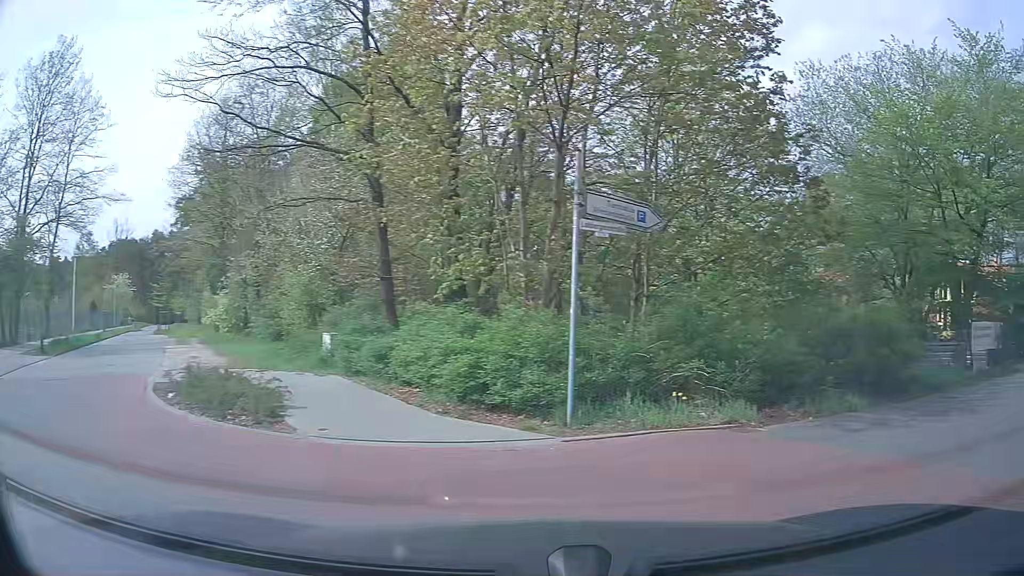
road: residential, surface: paving_stones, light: Day
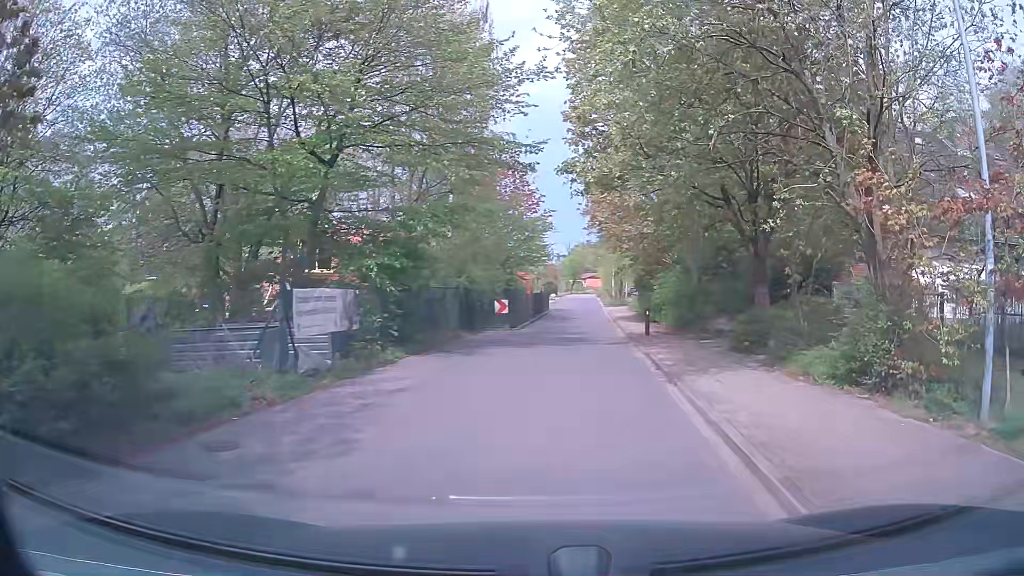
(+3.8, +6.7) m; +52°
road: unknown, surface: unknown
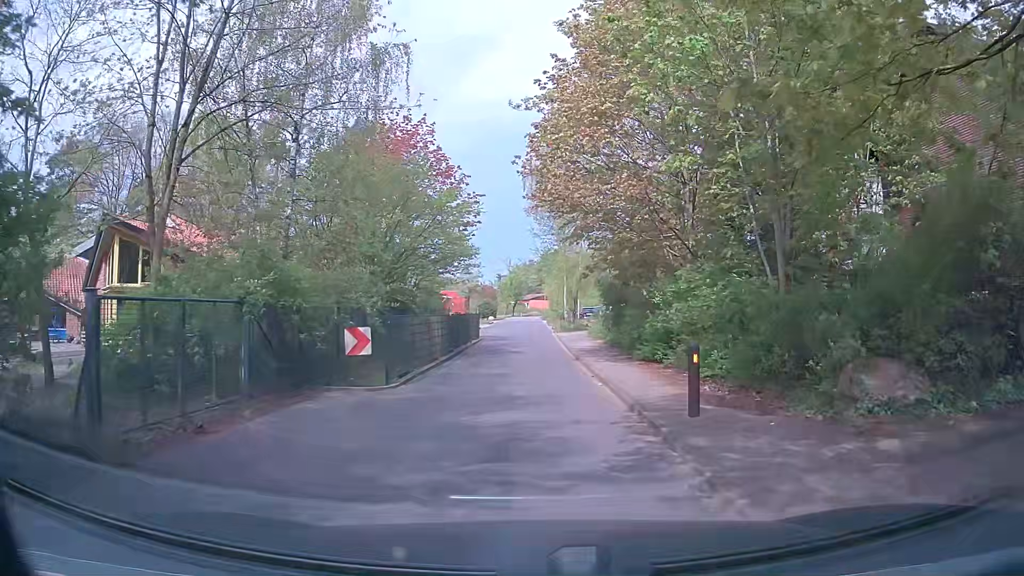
(+1.3, +13.6) m; +6°
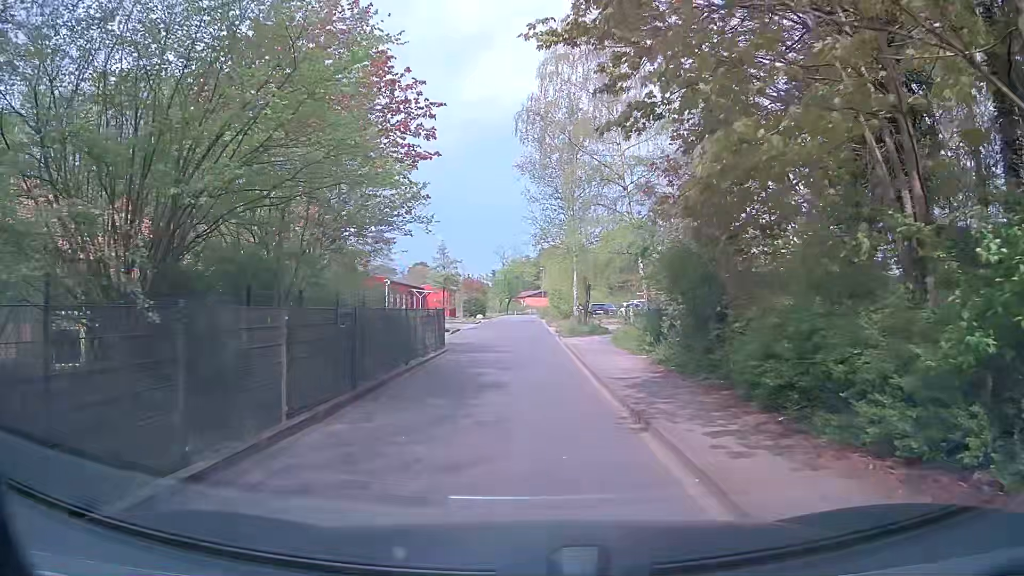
(+0.2, +13.0) m; 0°
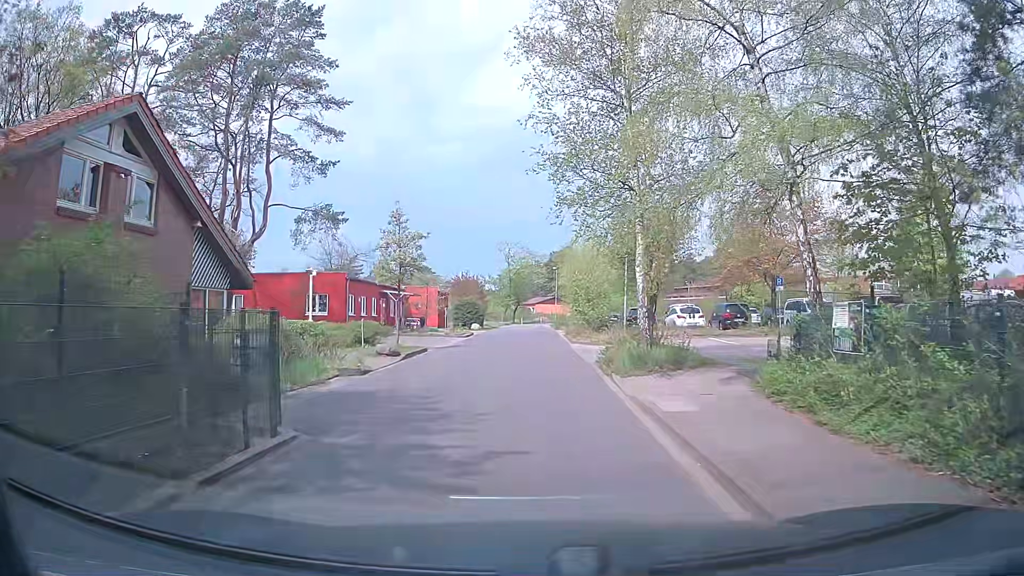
(0.0, +16.0) m; +1°
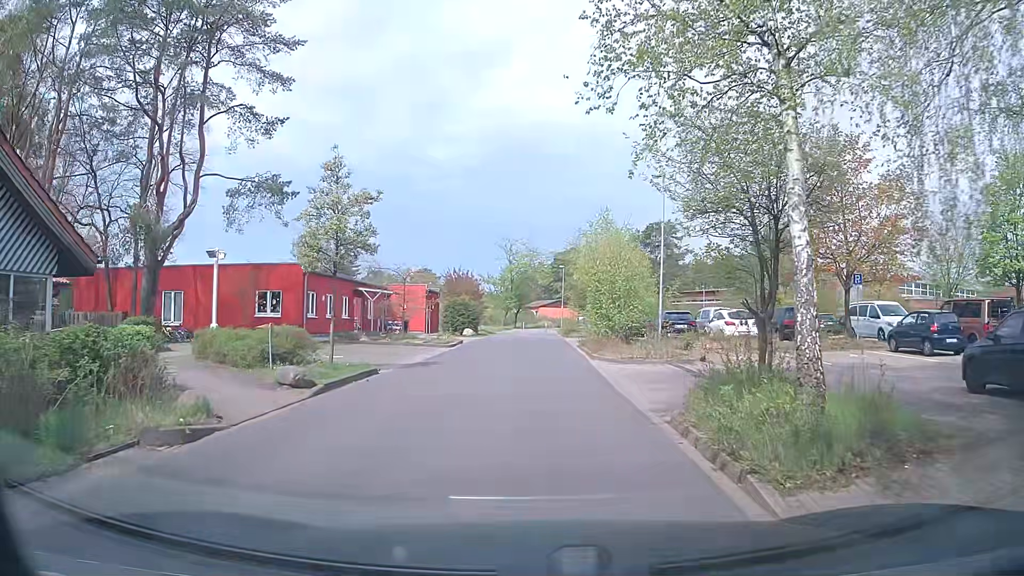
(-0.3, +8.3) m; -1°
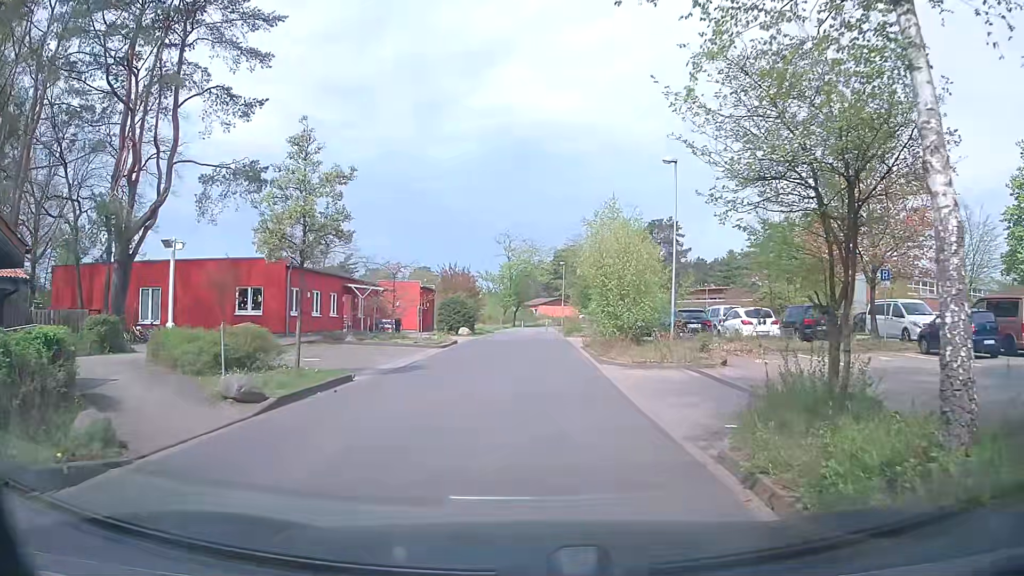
(-0.1, +2.3) m; -1°
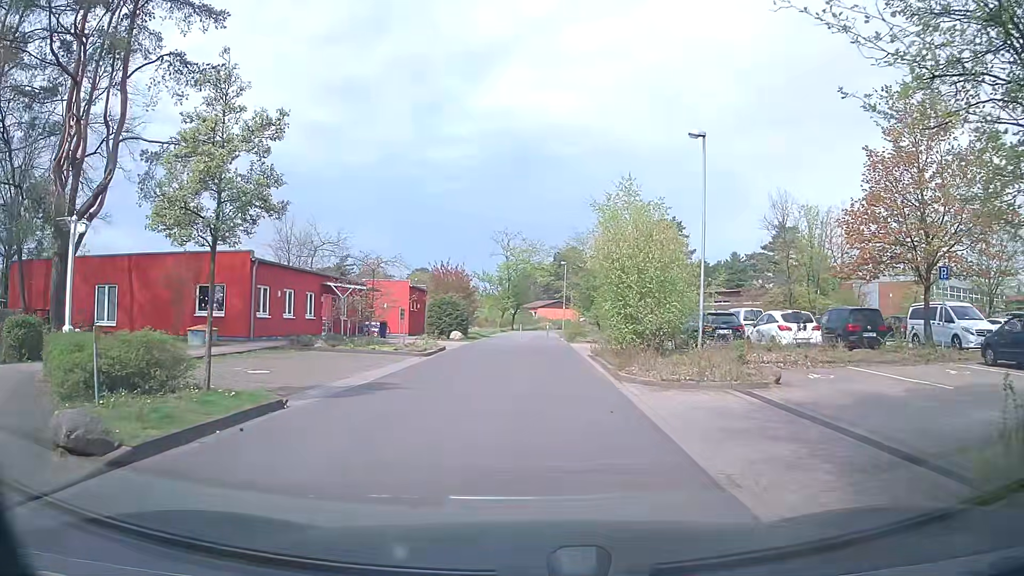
(0.0, +3.9) m; 0°
